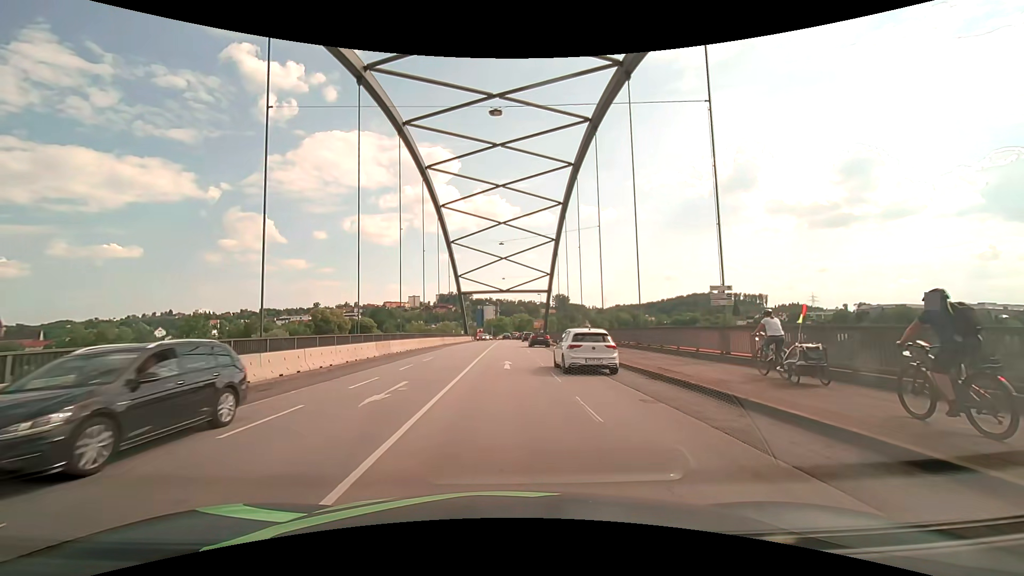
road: primary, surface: asphalt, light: Day
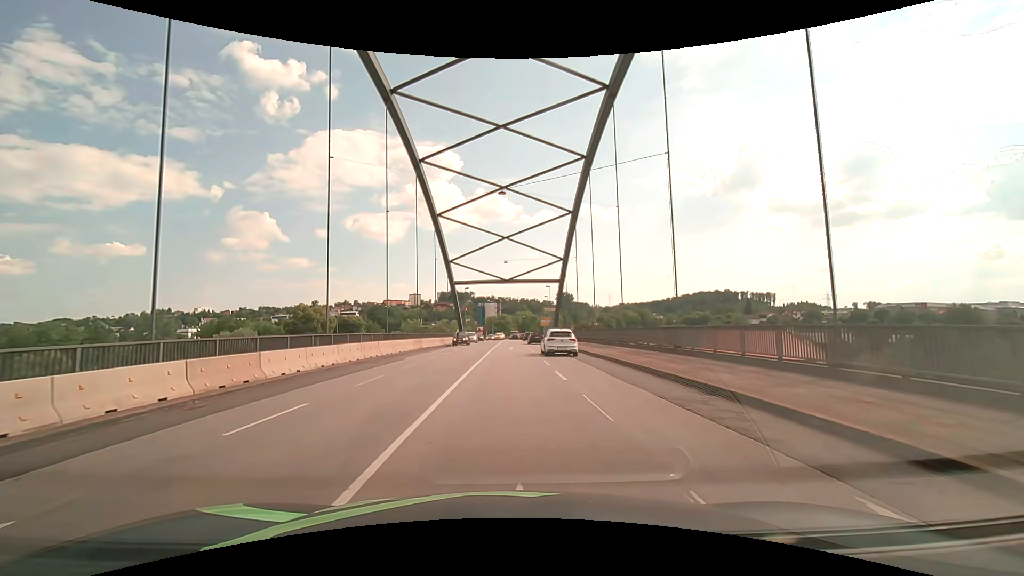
(-0.4, +18.1) m; -1°
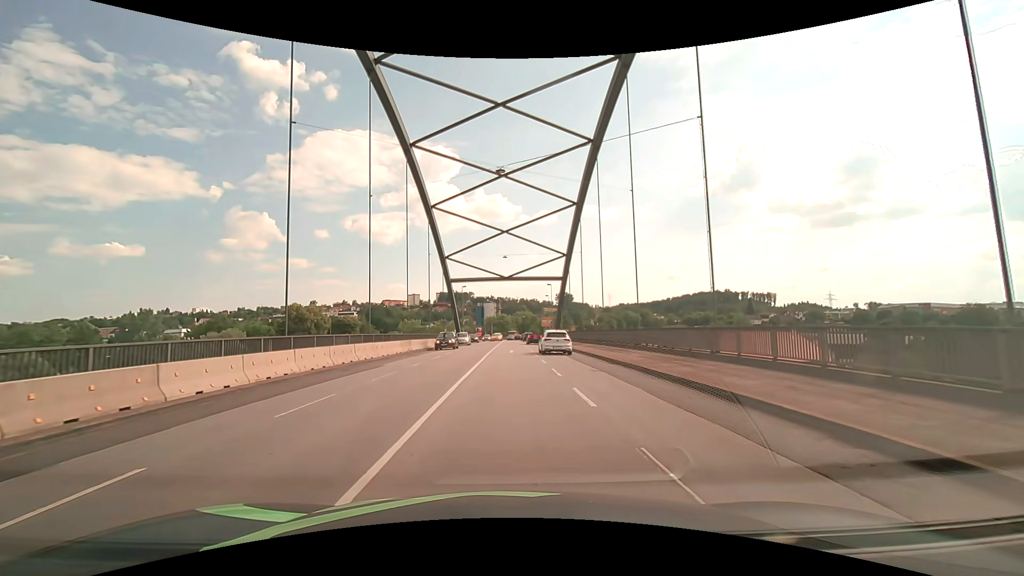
(0.0, +4.5) m; 0°
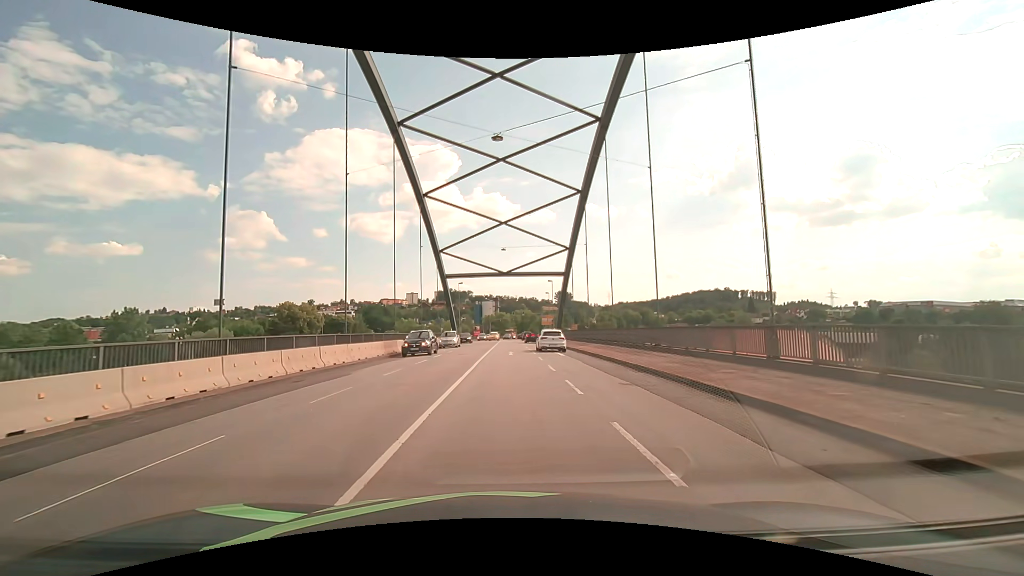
(0.0, +4.5) m; +1°
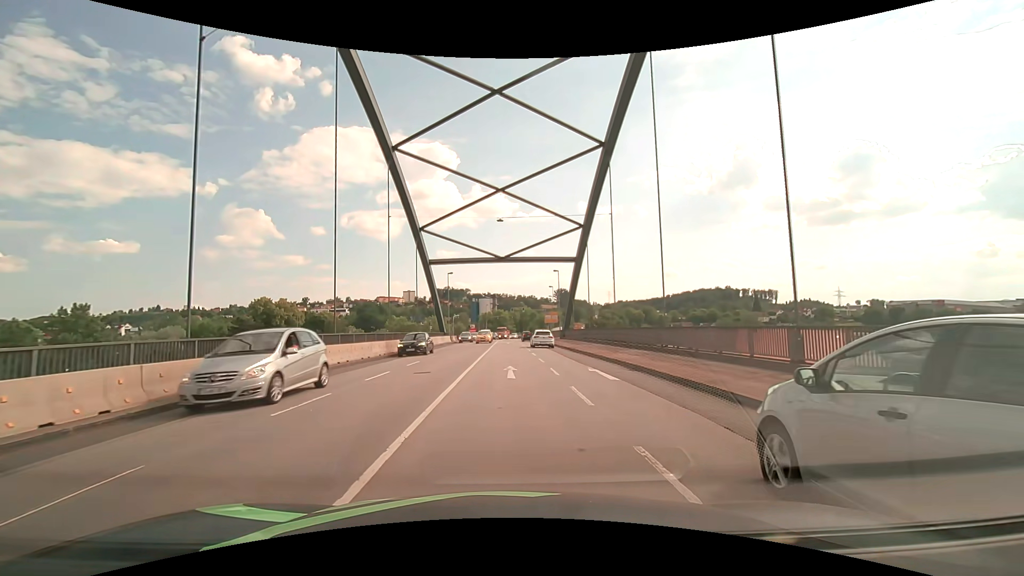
(0.0, +13.5) m; 0°
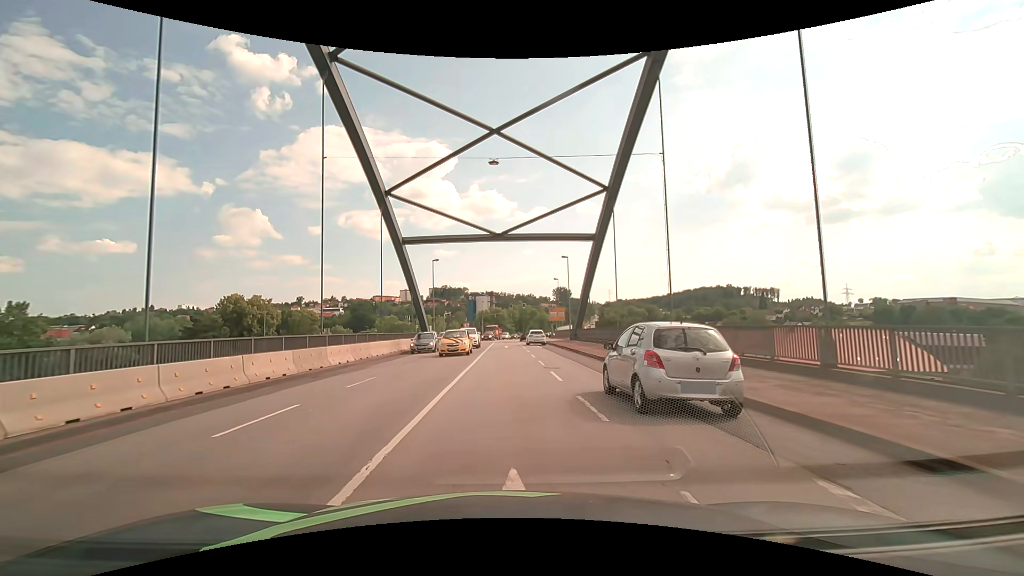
(0.0, +13.6) m; -1°
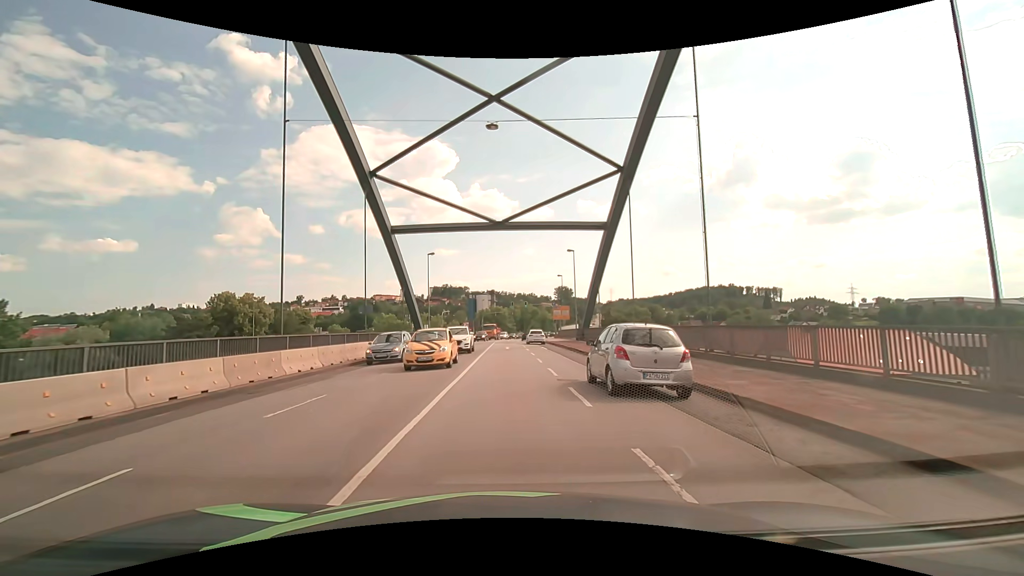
(0.0, +4.5) m; +1°
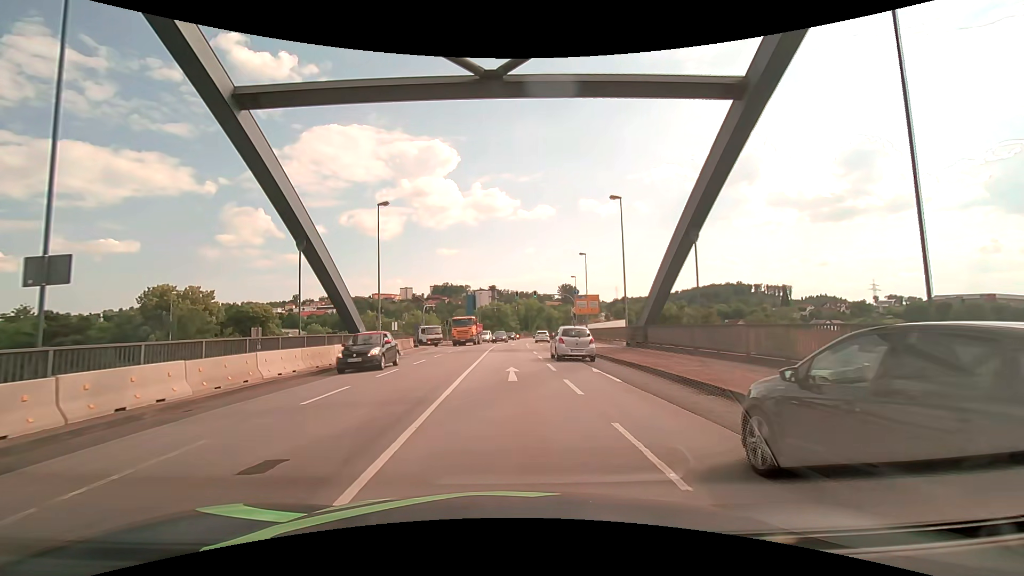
(-0.1, +22.6) m; 0°
(0, +10) (0, +20) (0, +30) (0, +40) (0, +50) (+1, +60) (+2, +70) (+3, +80) (+4, +90) (+6, +100) m
